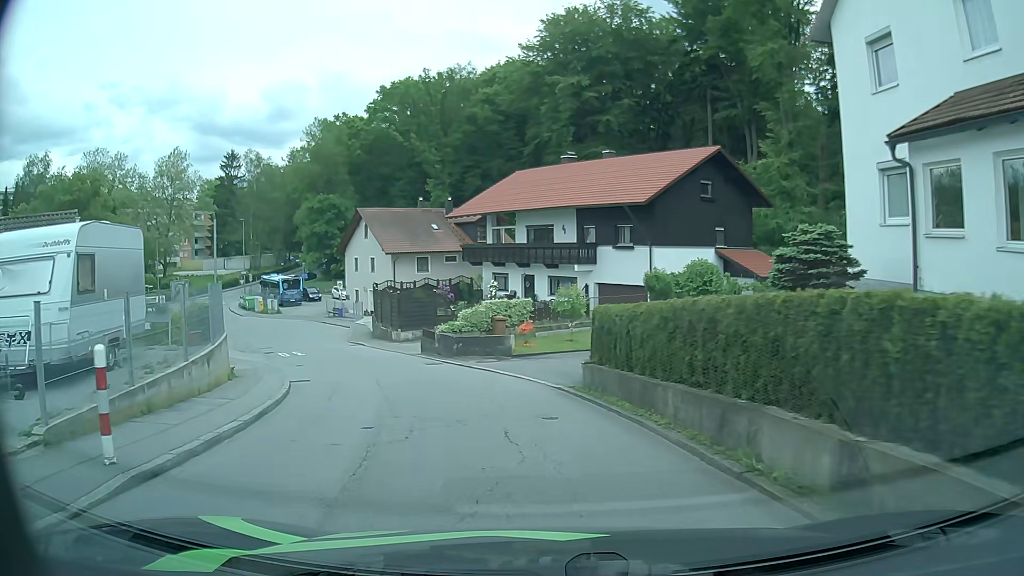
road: residential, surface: asphalt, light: Day
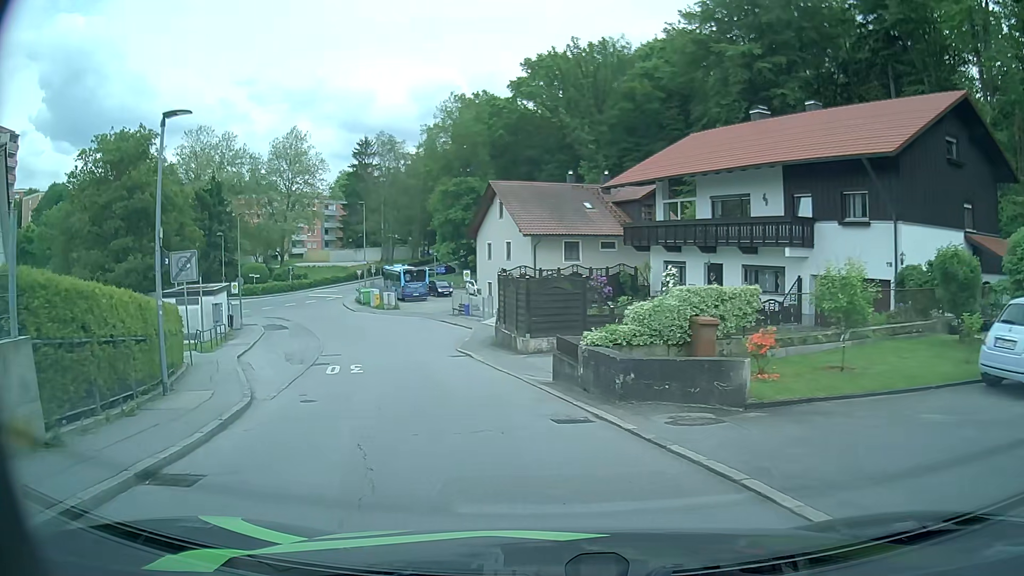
(-1.4, +11.5) m; -13°
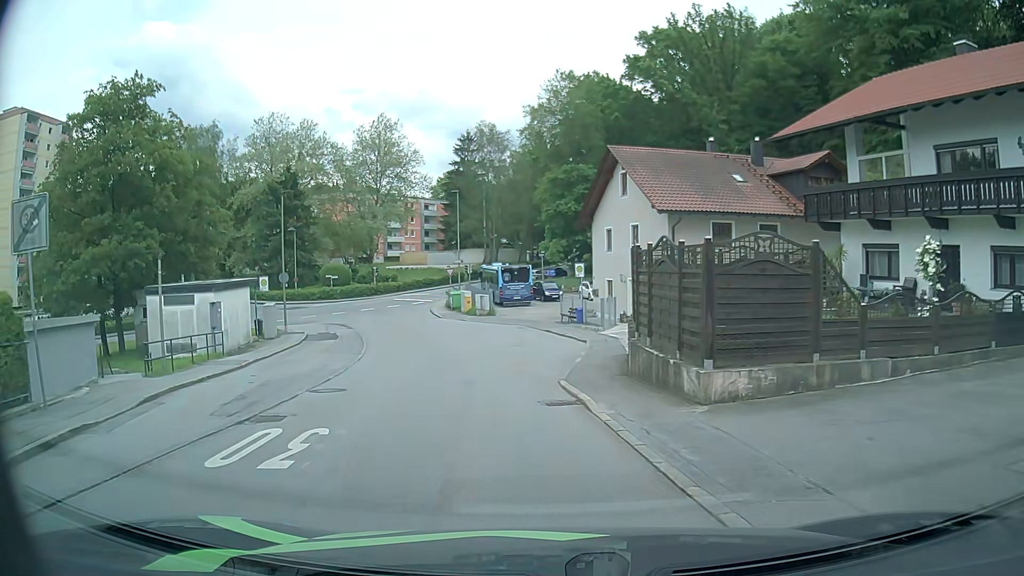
(-1.0, +11.3) m; -9°
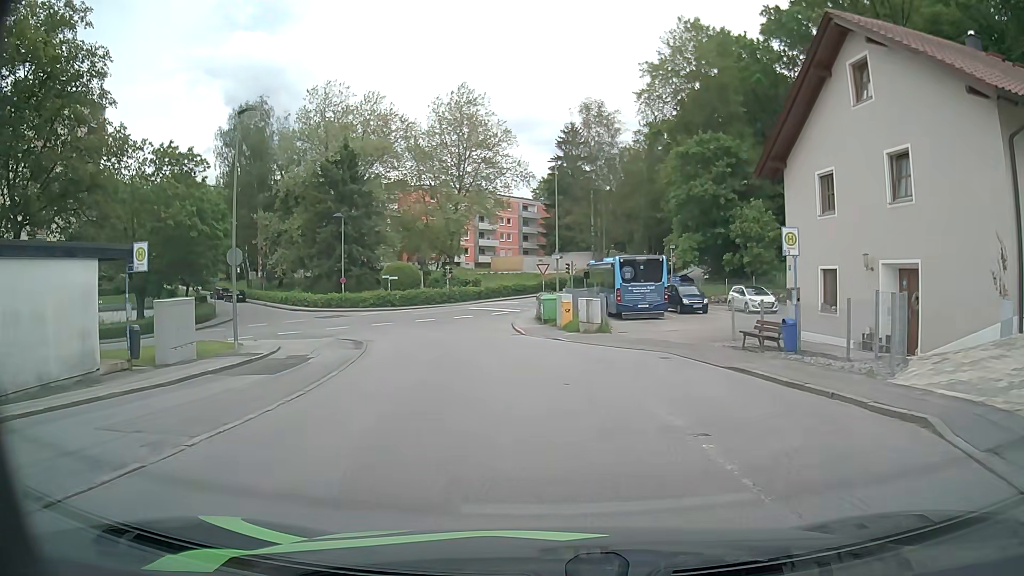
(-1.8, +17.7) m; -11°
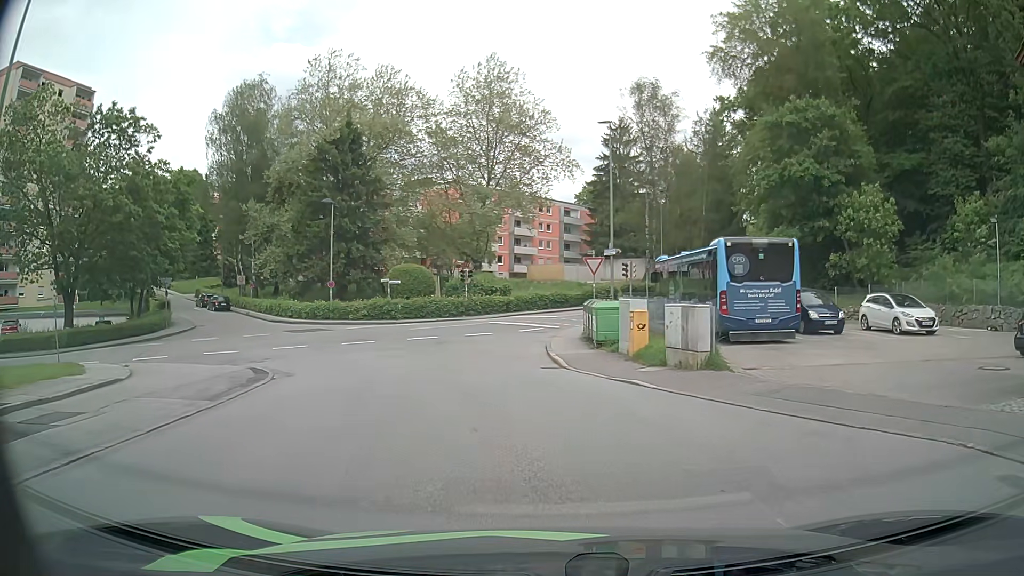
(-0.3, +13.2) m; -3°
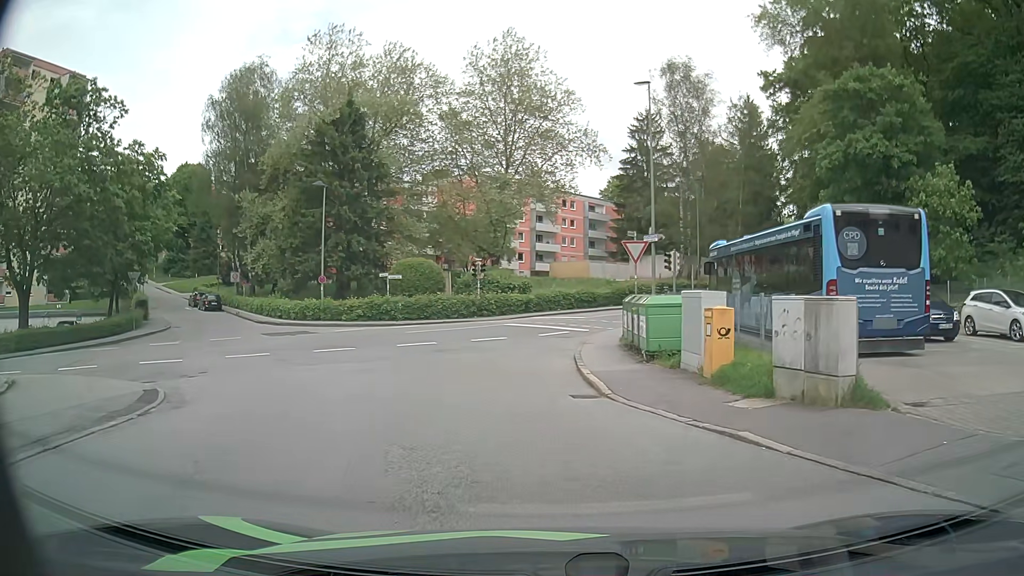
(-0.1, +6.2) m; -1°
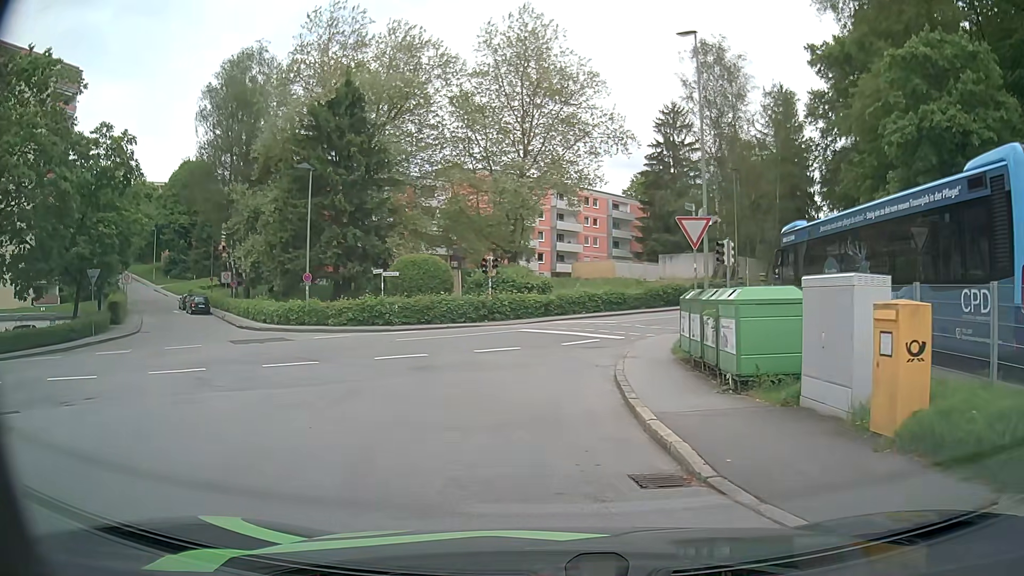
(-0.1, +5.7) m; -3°
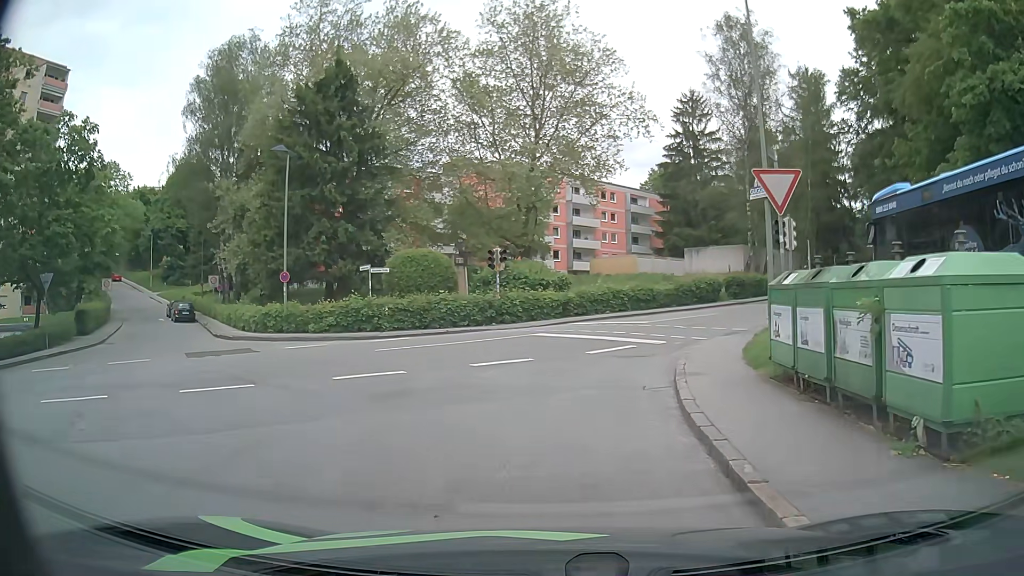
(0.0, +4.8) m; 0°
(0, +10) (+2, +20) (+7, +29) (+13, +36) (+20, +44) (+26, +51) (+33, +59) (+38, +68) (+43, +77) (+47, +86) m
